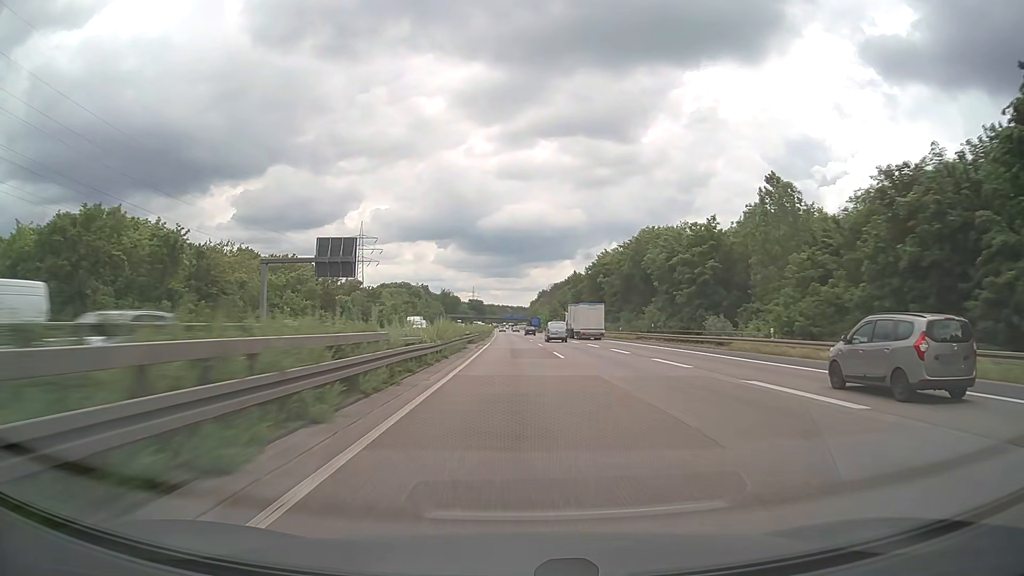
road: motorway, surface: asphalt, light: Day
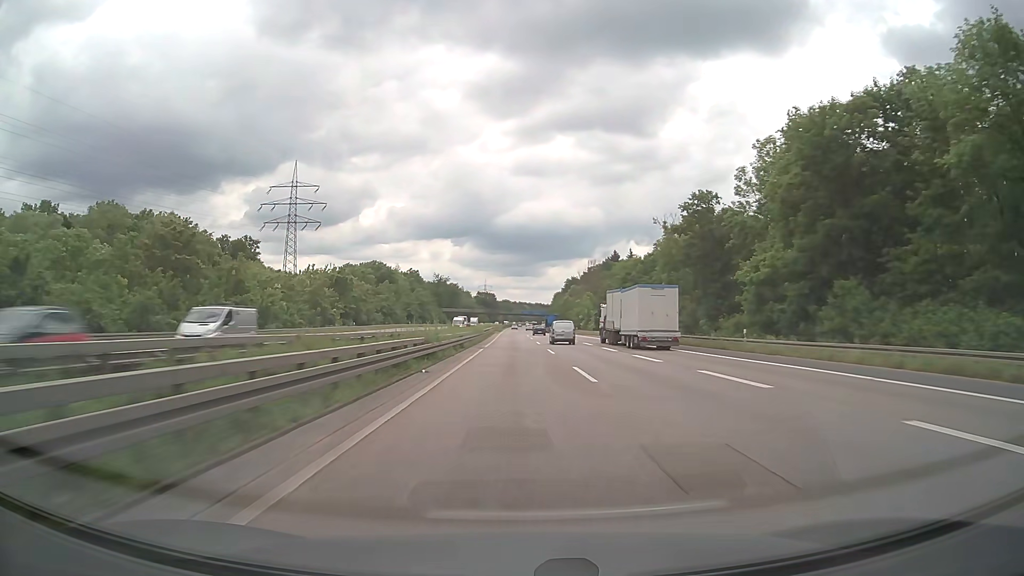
(-1.5, +103.2) m; -1°
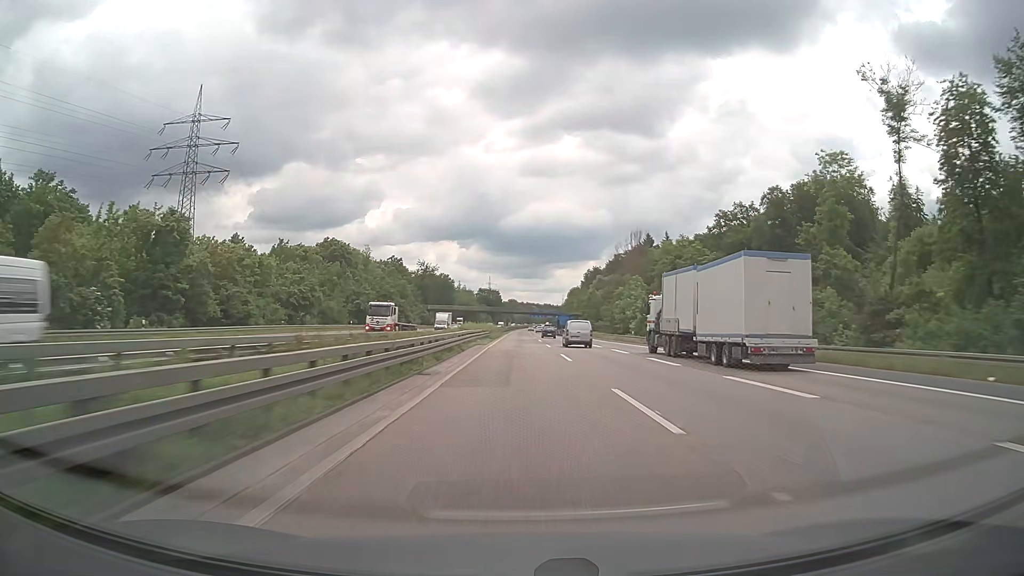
(-0.4, +62.0) m; -1°
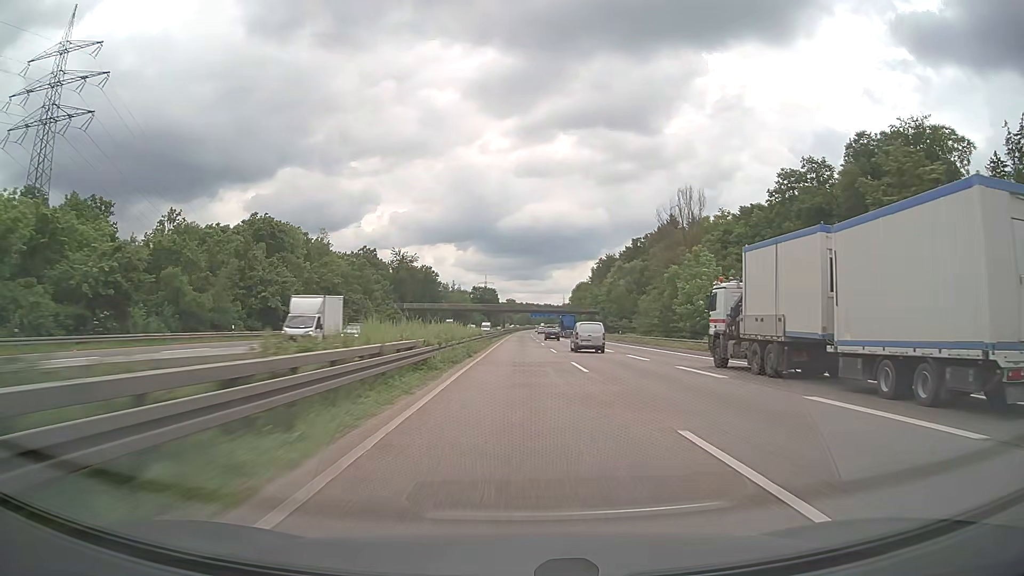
(0.0, +41.3) m; 0°
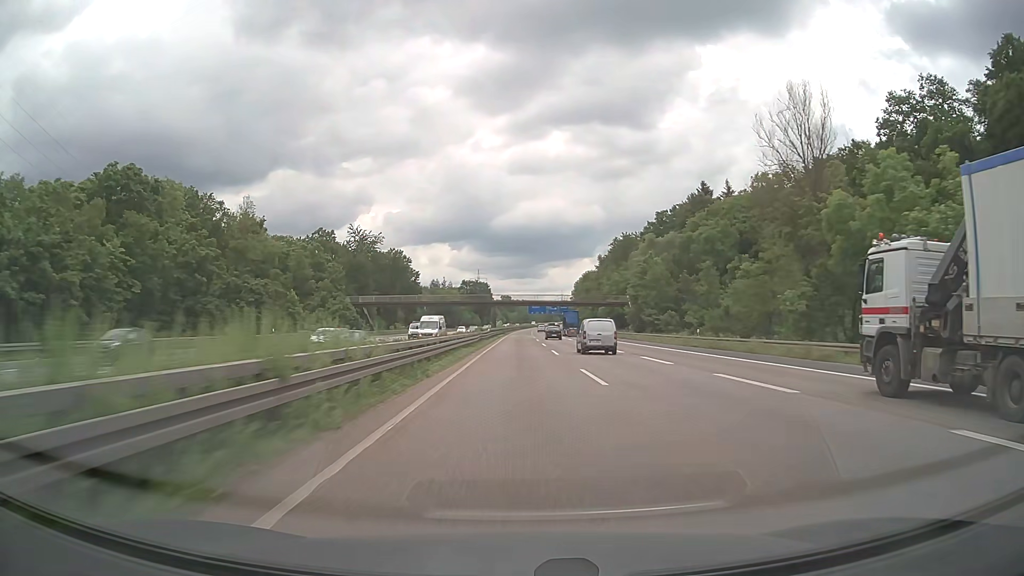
(+0.1, +41.3) m; 0°
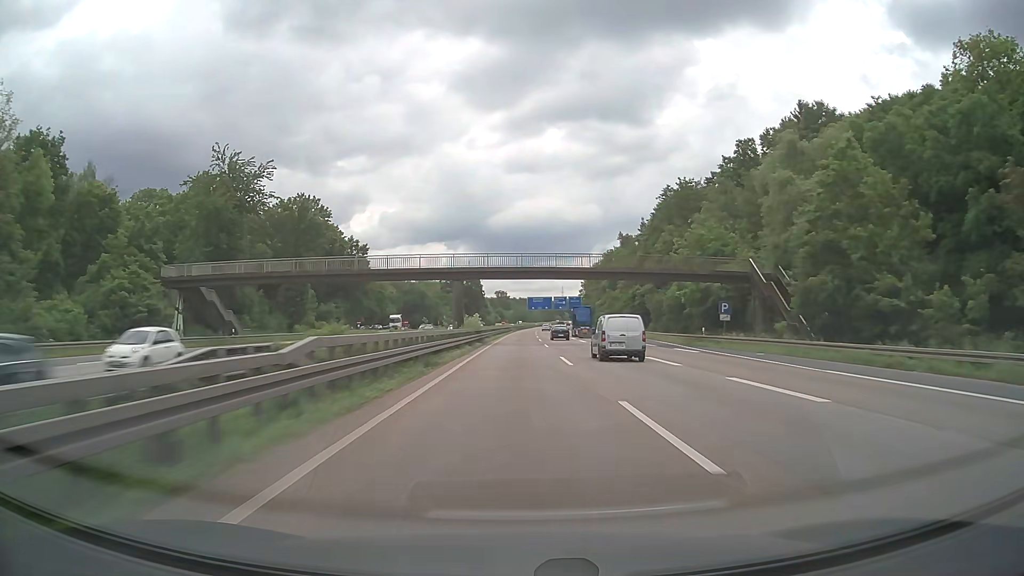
(+0.1, +61.9) m; 0°
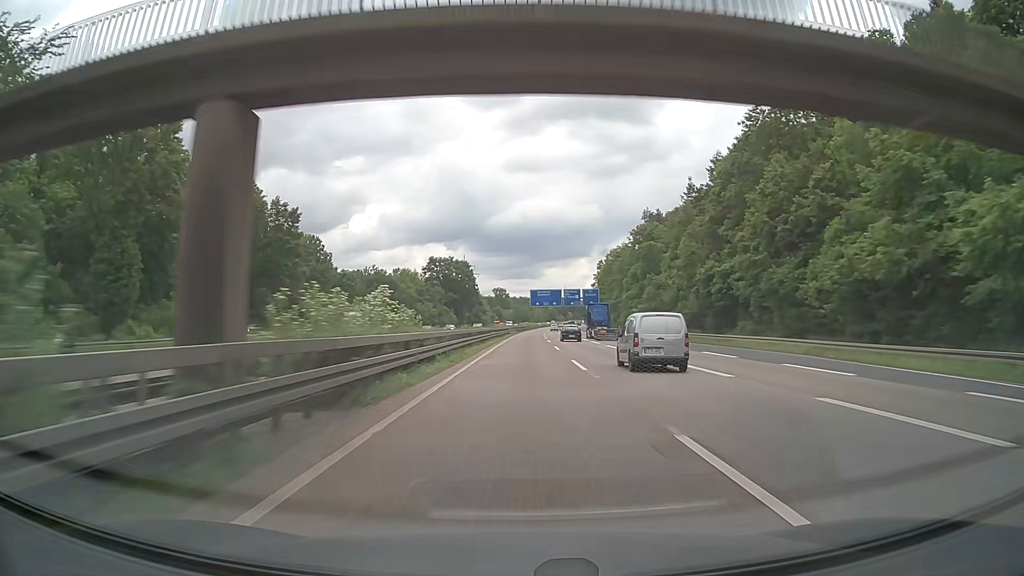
(0.0, +41.3) m; 0°
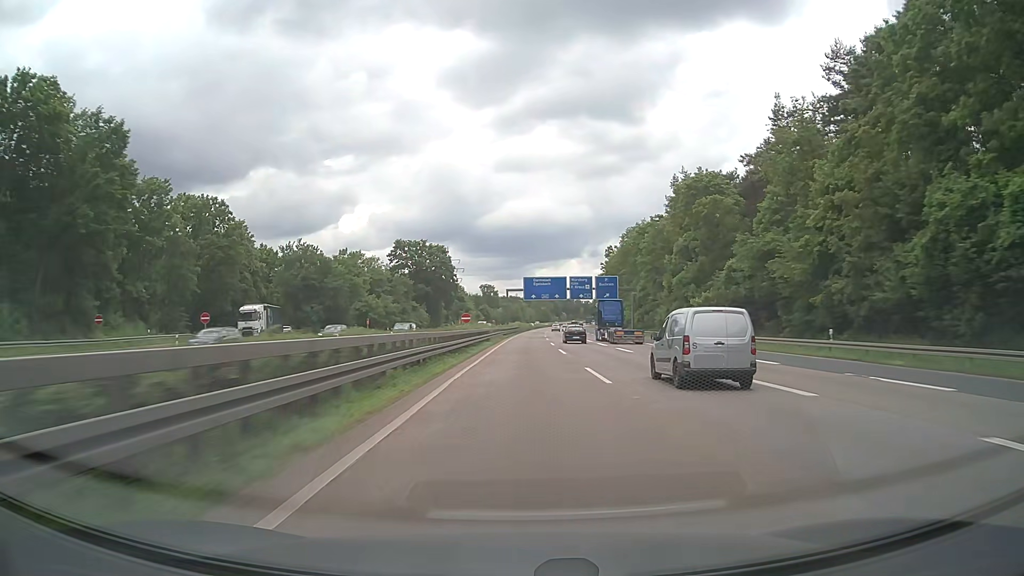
(+0.2, +41.2) m; +1°
(0, +10) (0, +20) (0, +30) (0, +40) (0, +50) (+1, +60) (+1, +70) (+1, +80) (+1, +90) (+2, +100) m
